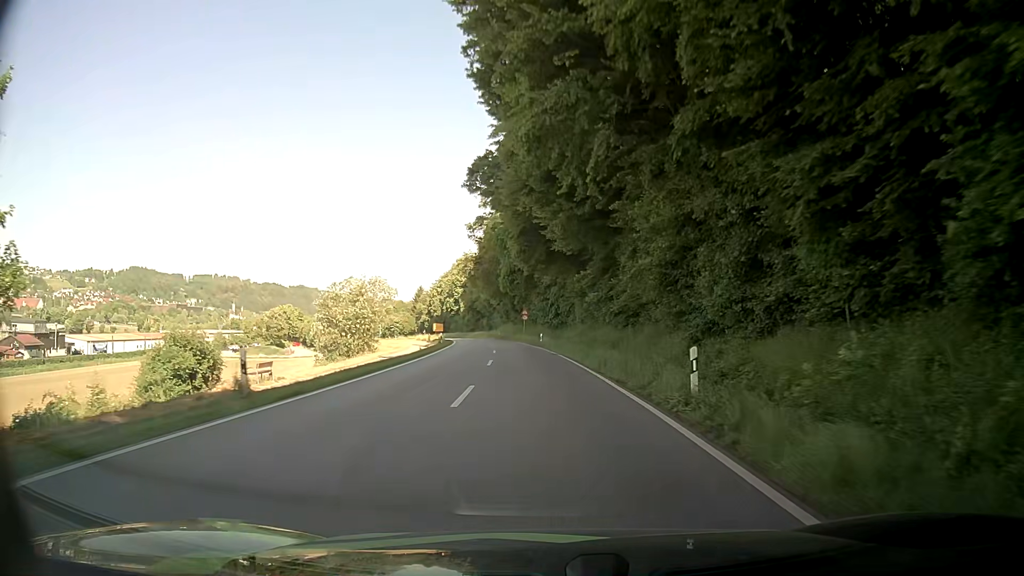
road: secondary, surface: asphalt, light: Day
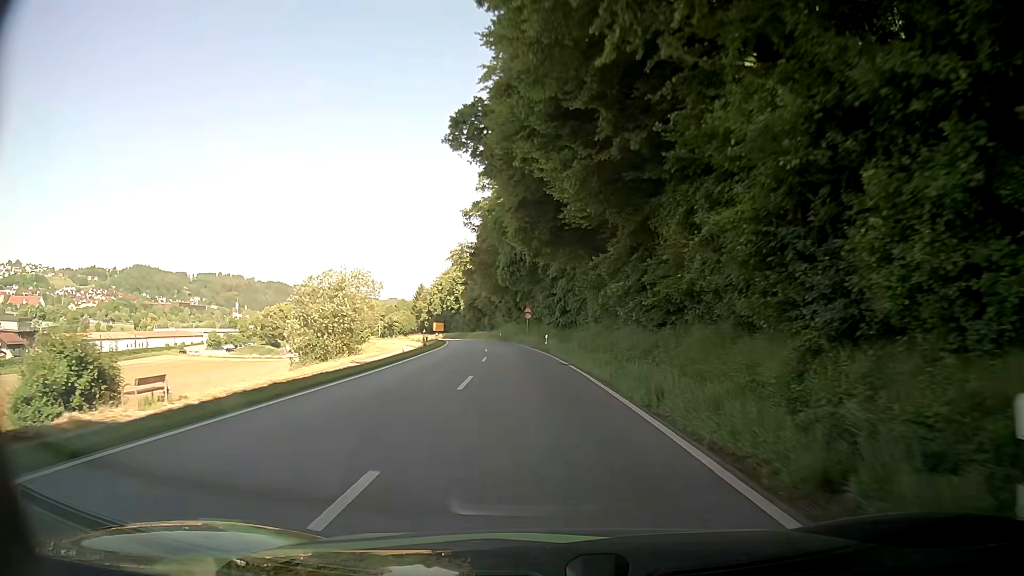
(-0.1, +9.1) m; -1°
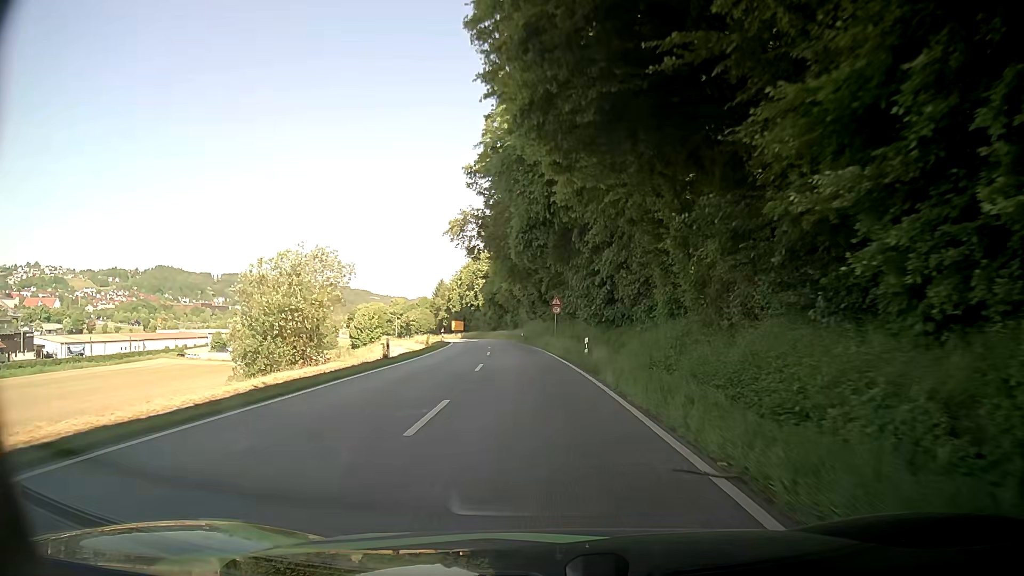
(-0.3, +18.3) m; -3°
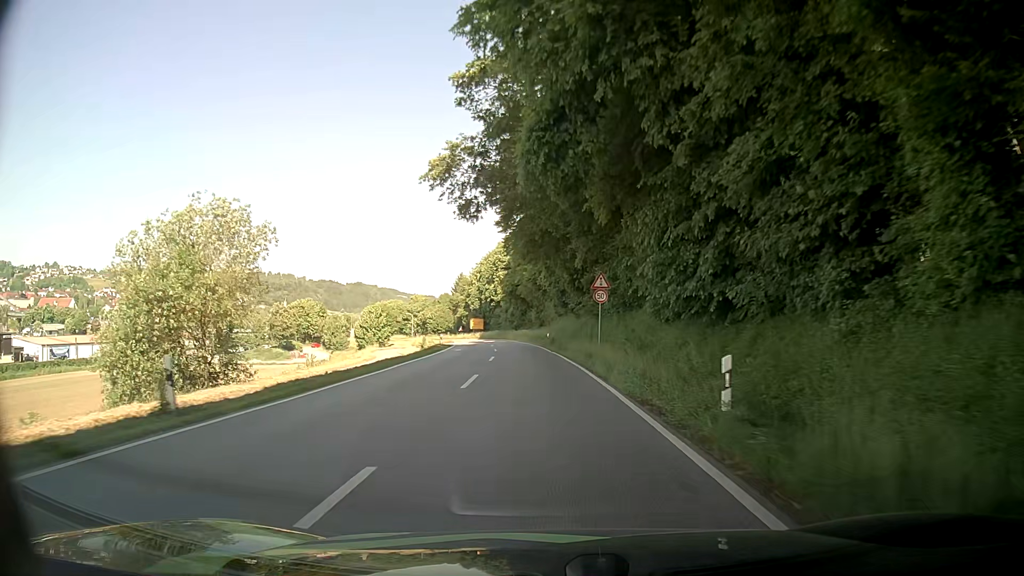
(-0.2, +18.5) m; -2°
